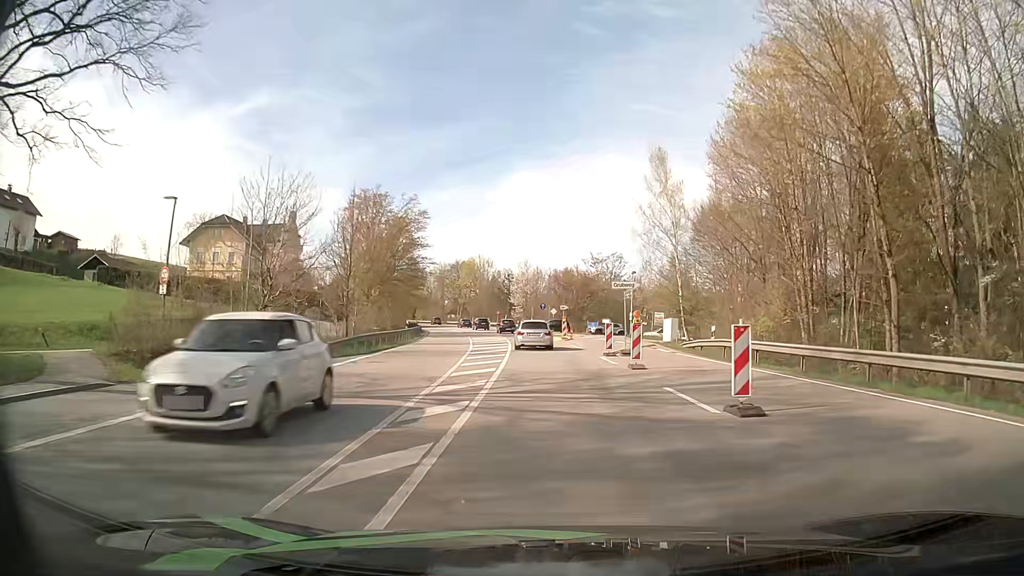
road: primary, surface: asphalt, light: Day
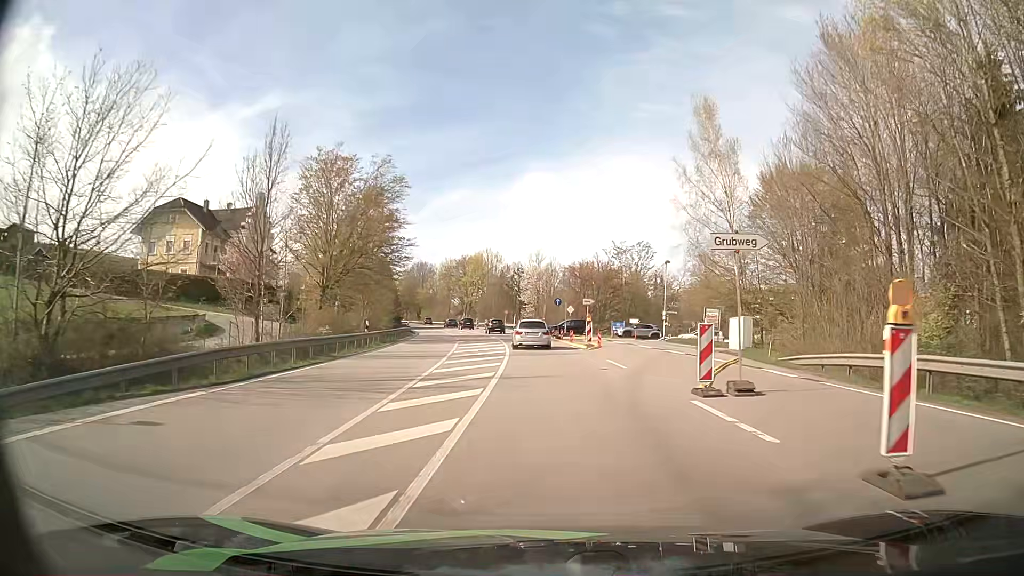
(-0.1, +14.5) m; -1°
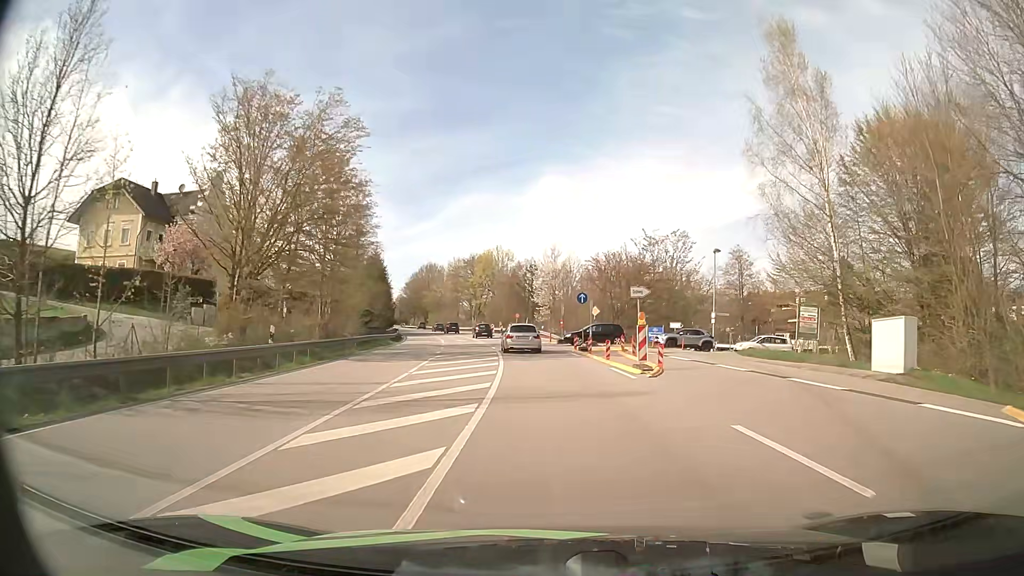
(-0.2, +14.4) m; -1°
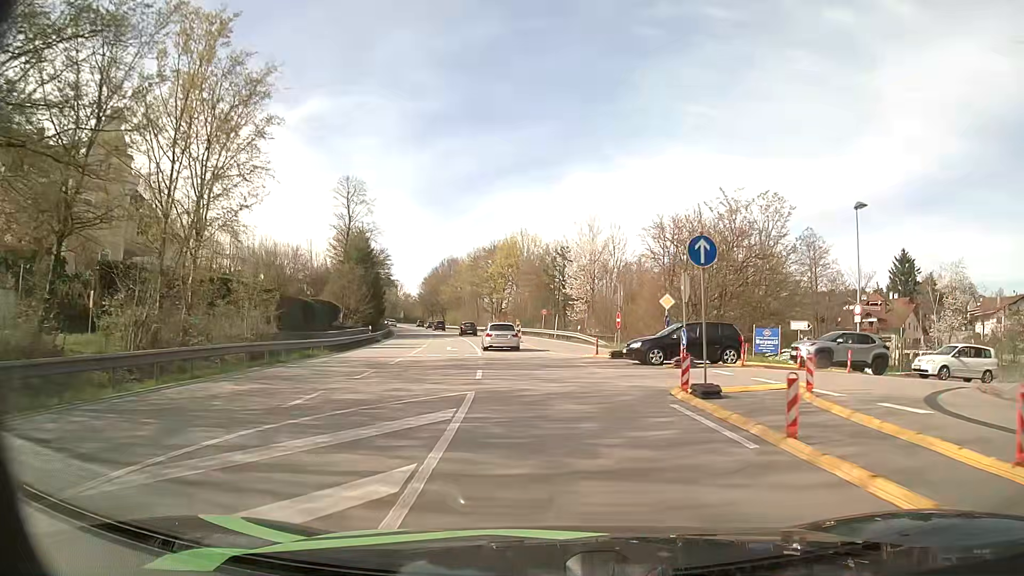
(-0.4, +21.8) m; -3°
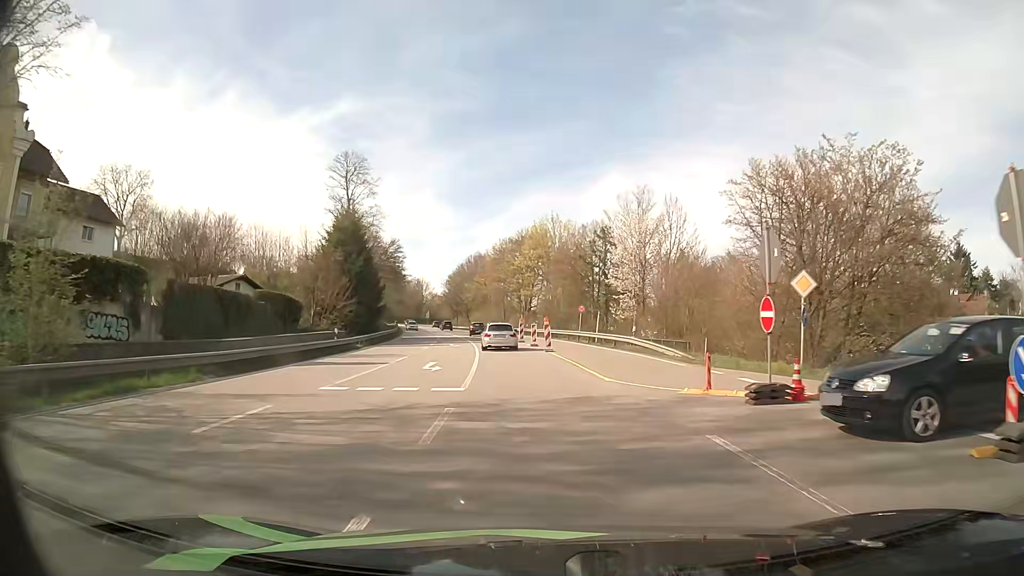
(-0.3, +15.0) m; -3°
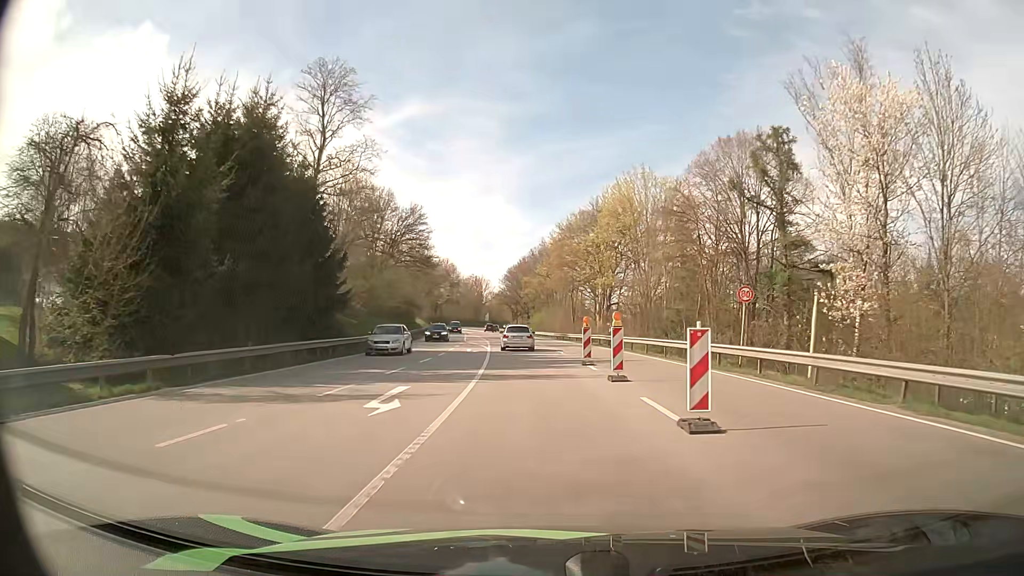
(-1.7, +31.2) m; -6°
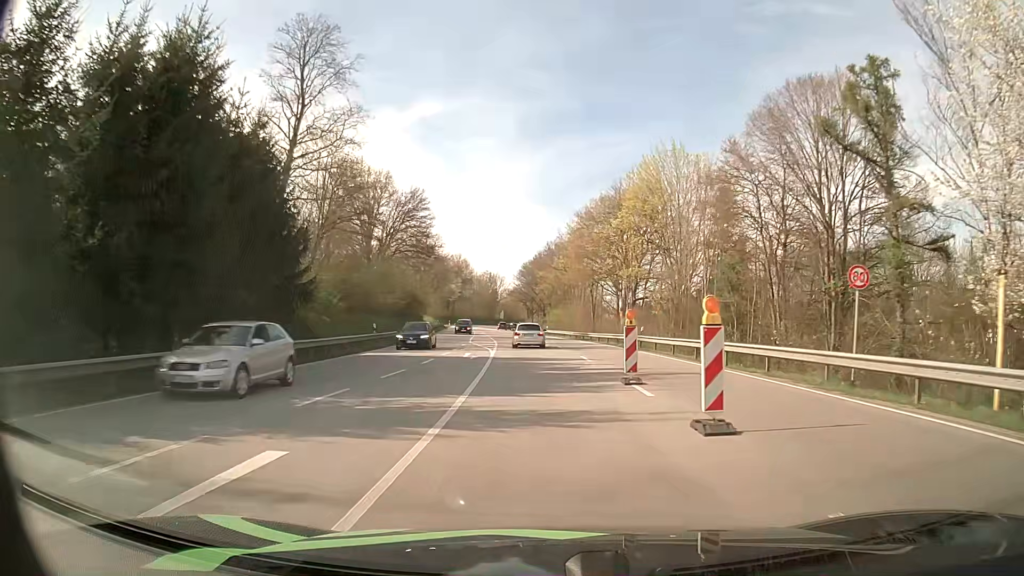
(-0.1, +8.2) m; -1°
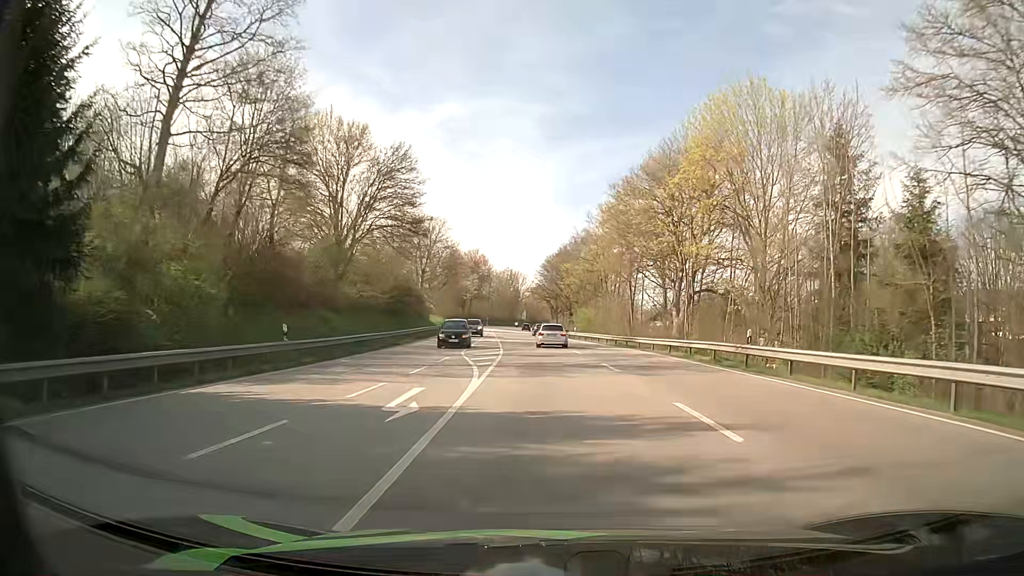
(-0.3, +17.0) m; -2°
(0, +10) (0, +20) (-1, +30) (-1, +40) (-1, +50) (-2, +60) (-2, +70) (-2, +80) (-3, +90) (-3, +100) m
